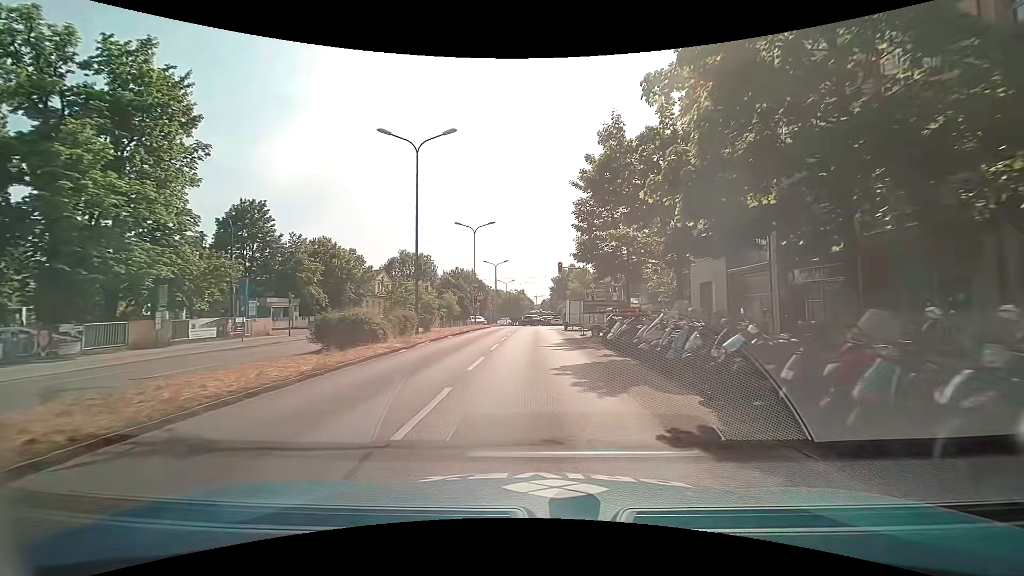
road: secondary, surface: asphalt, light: Day
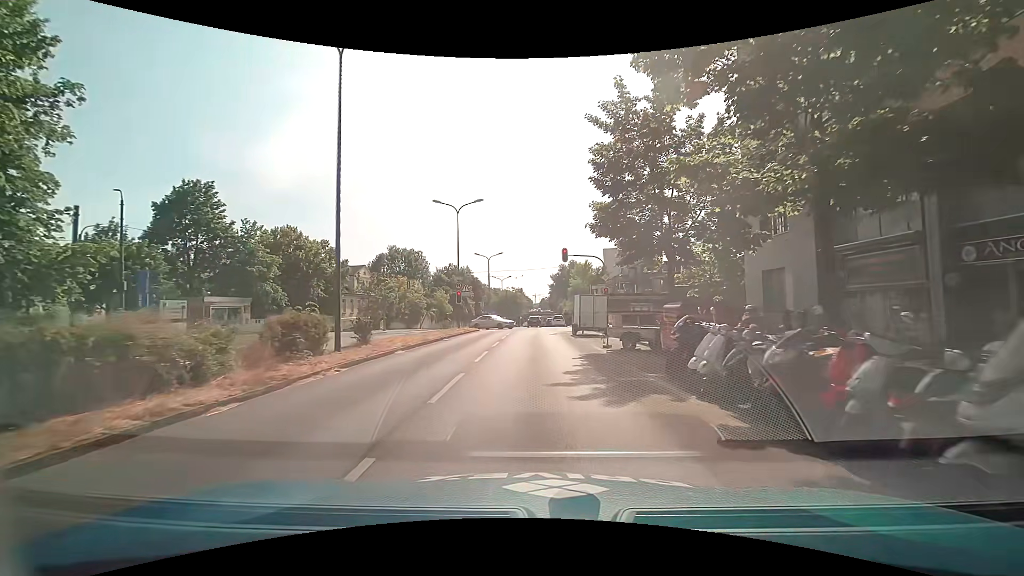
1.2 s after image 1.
(0.0, +9.7) m; +1°
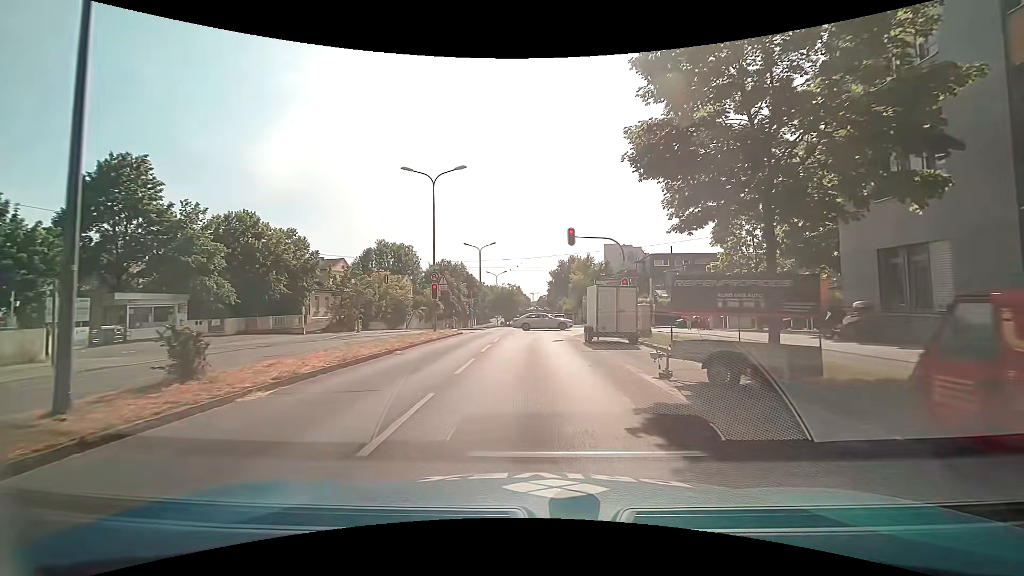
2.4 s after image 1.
(-0.1, +8.6) m; 0°
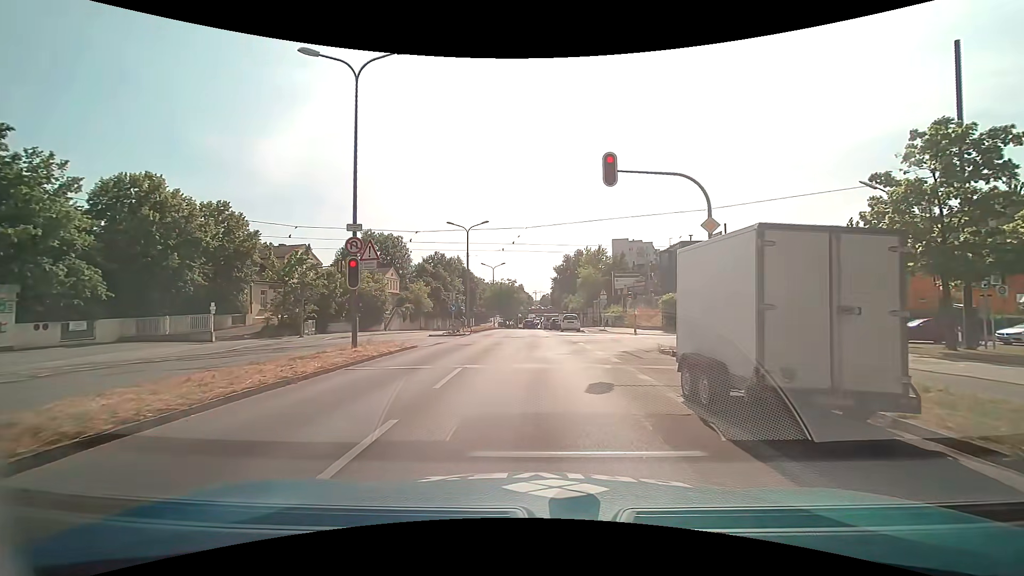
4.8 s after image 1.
(0.0, +13.8) m; +1°
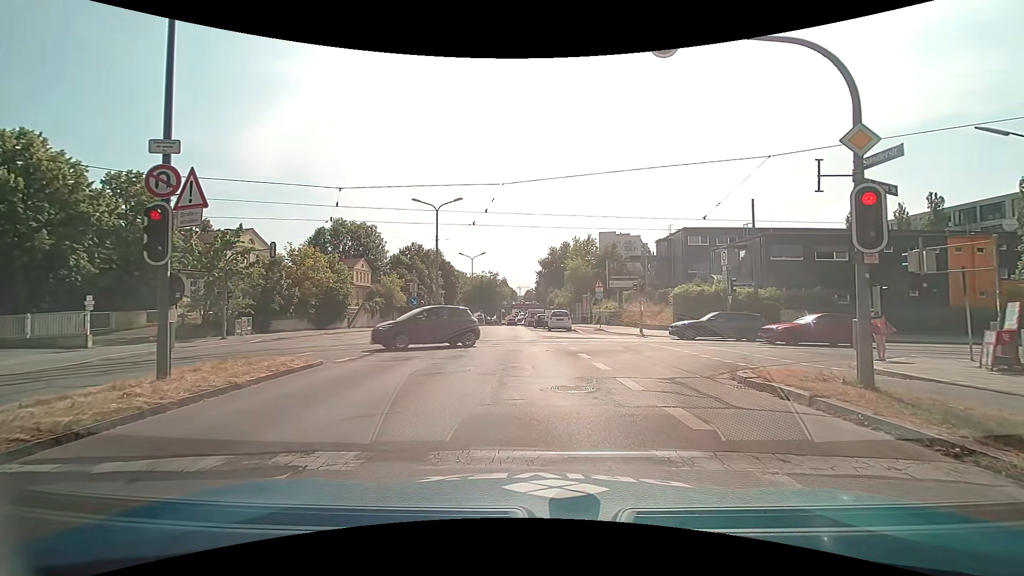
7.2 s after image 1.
(0.0, +7.4) m; +2°
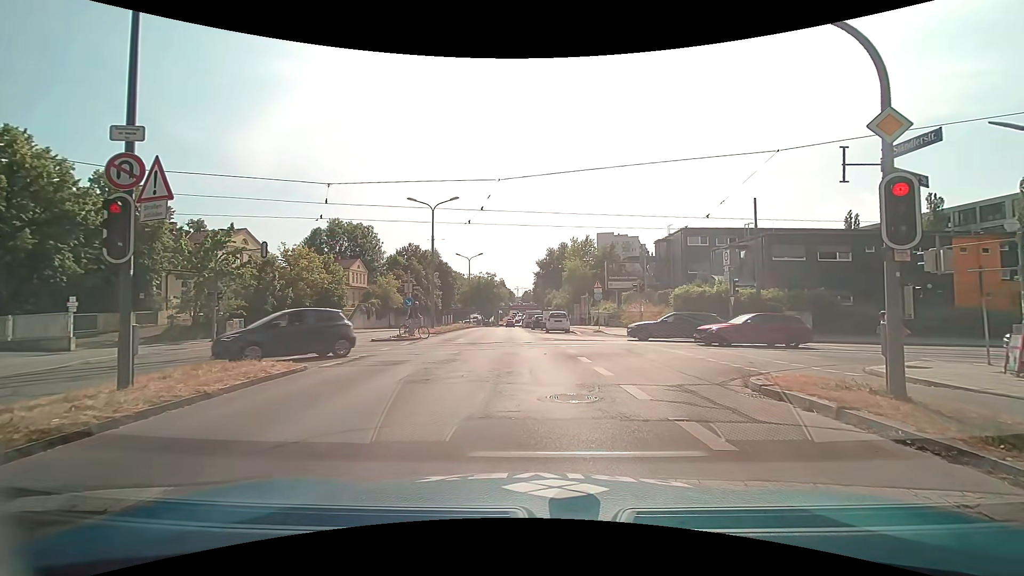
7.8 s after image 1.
(0.0, +0.7) m; 0°
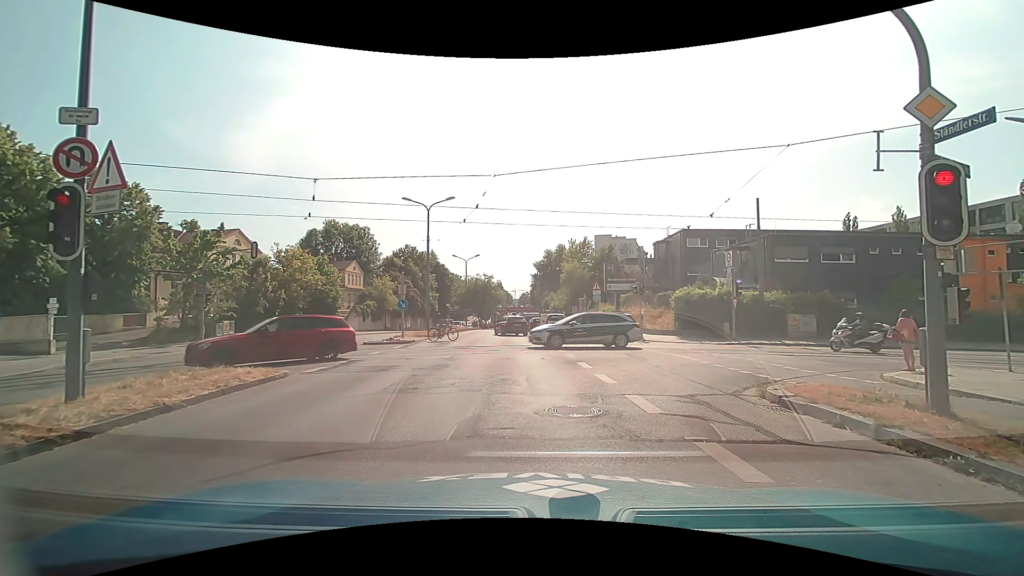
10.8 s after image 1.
(0.0, +0.8) m; 0°
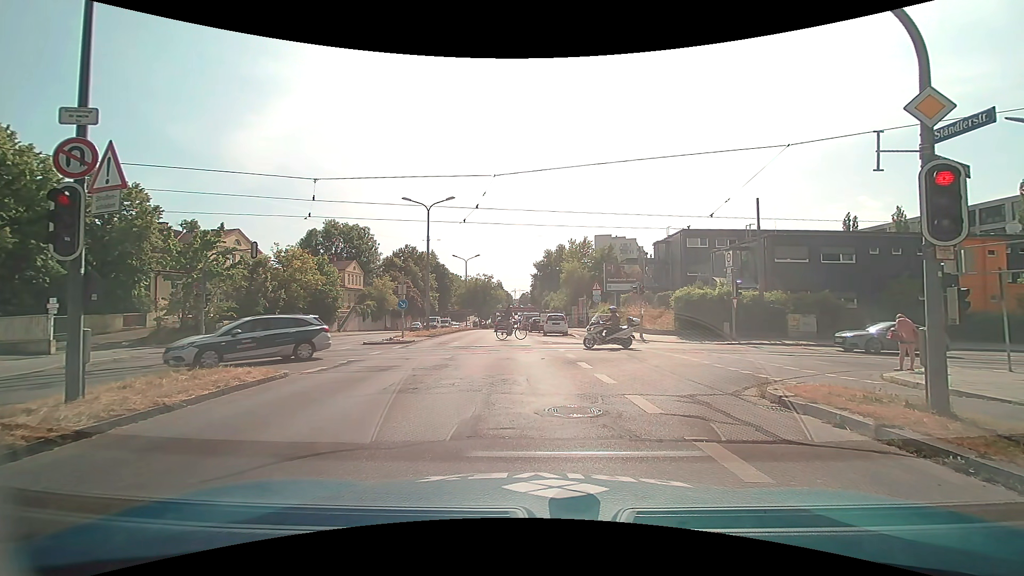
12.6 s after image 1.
(0.0, 0.0) m; 0°
